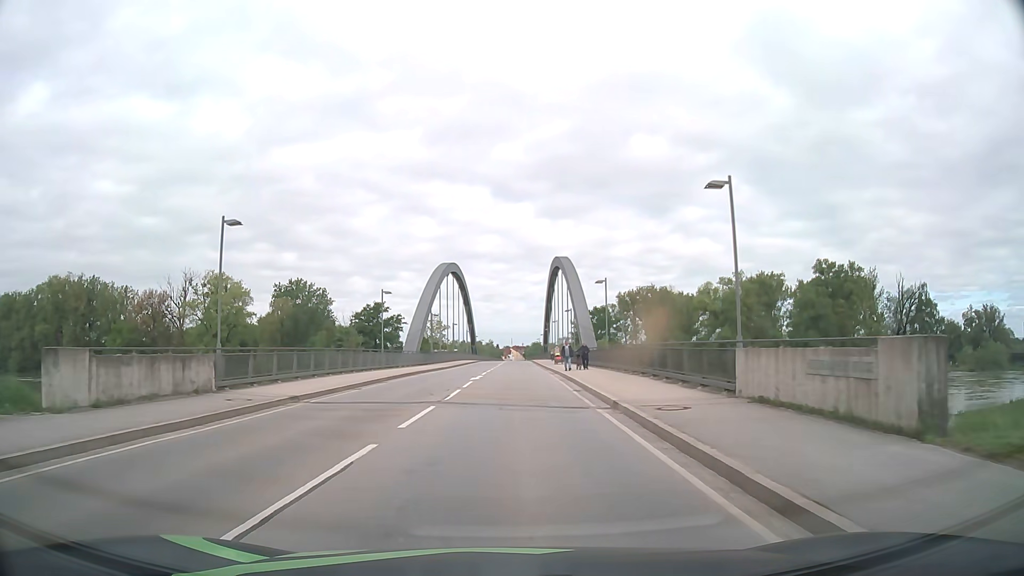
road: primary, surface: asphalt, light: Day
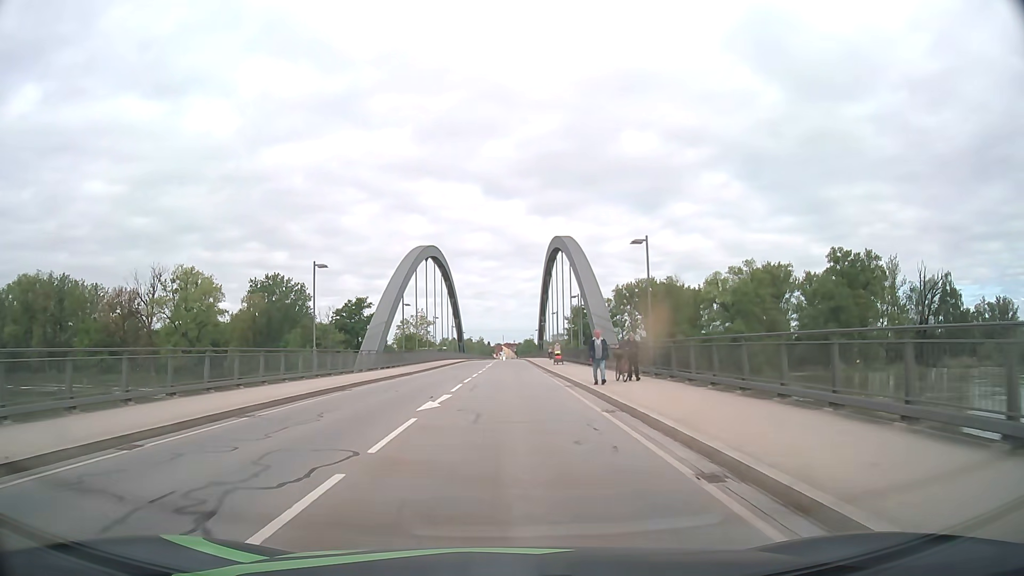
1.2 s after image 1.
(+0.2, +14.9) m; +1°
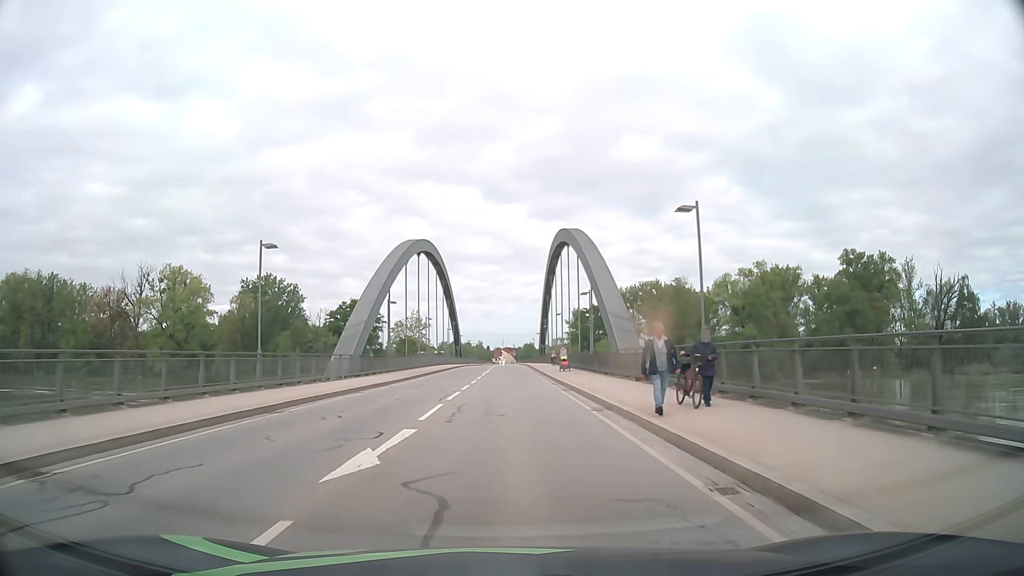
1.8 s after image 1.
(0.0, +7.4) m; 0°
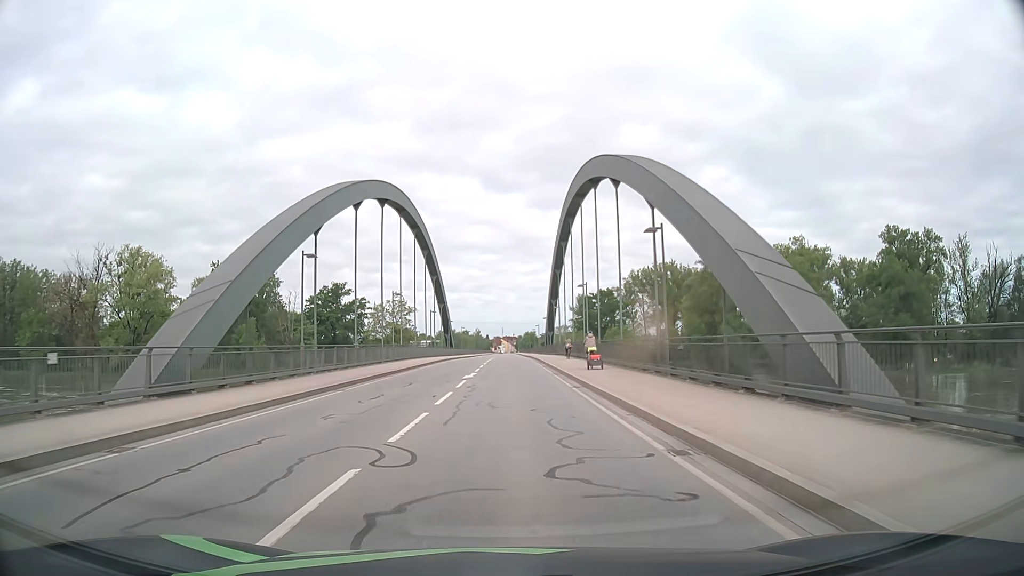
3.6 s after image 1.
(-0.1, +22.0) m; 0°
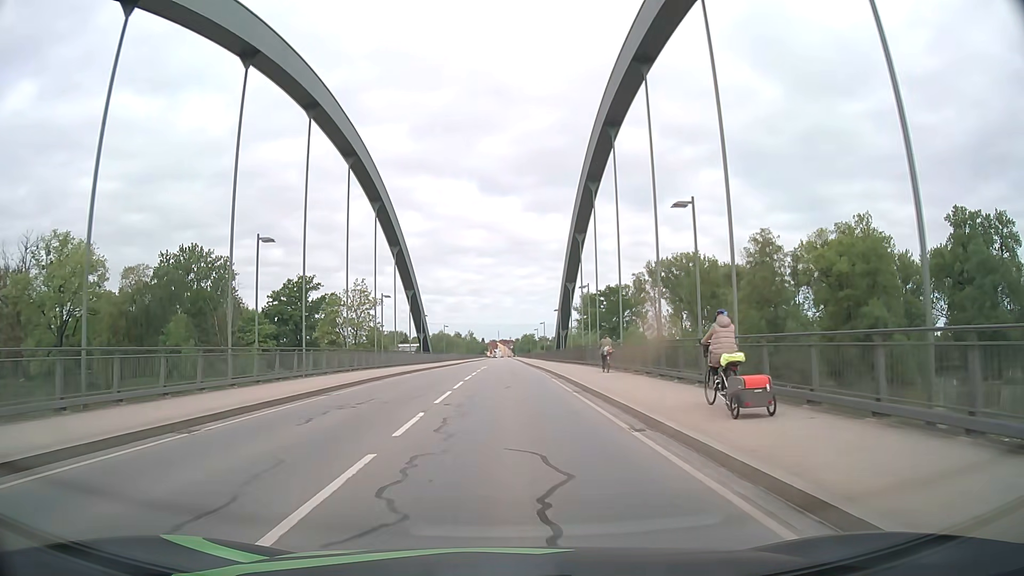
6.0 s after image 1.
(+0.2, +29.2) m; 0°
